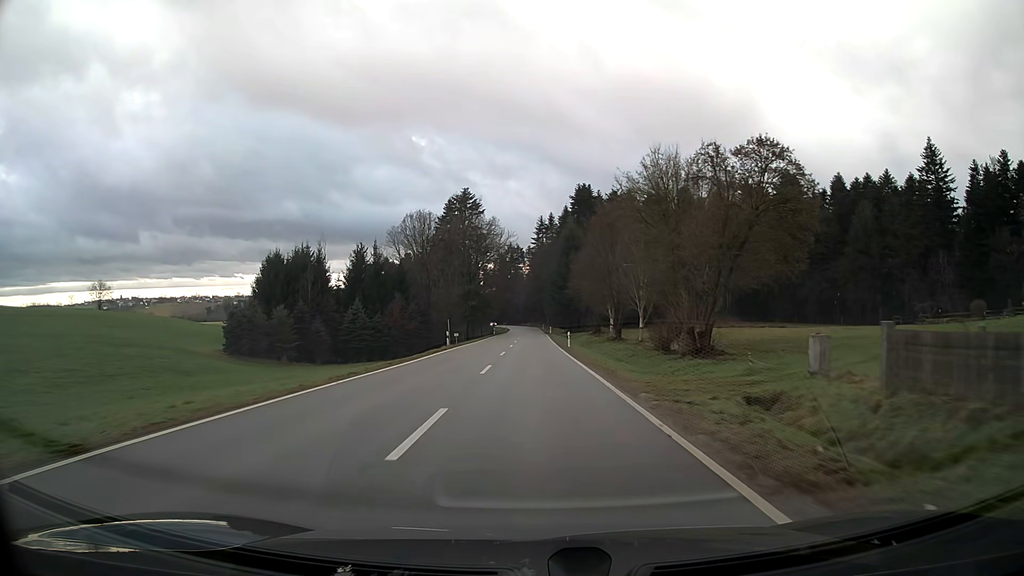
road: tertiary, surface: asphalt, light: Day
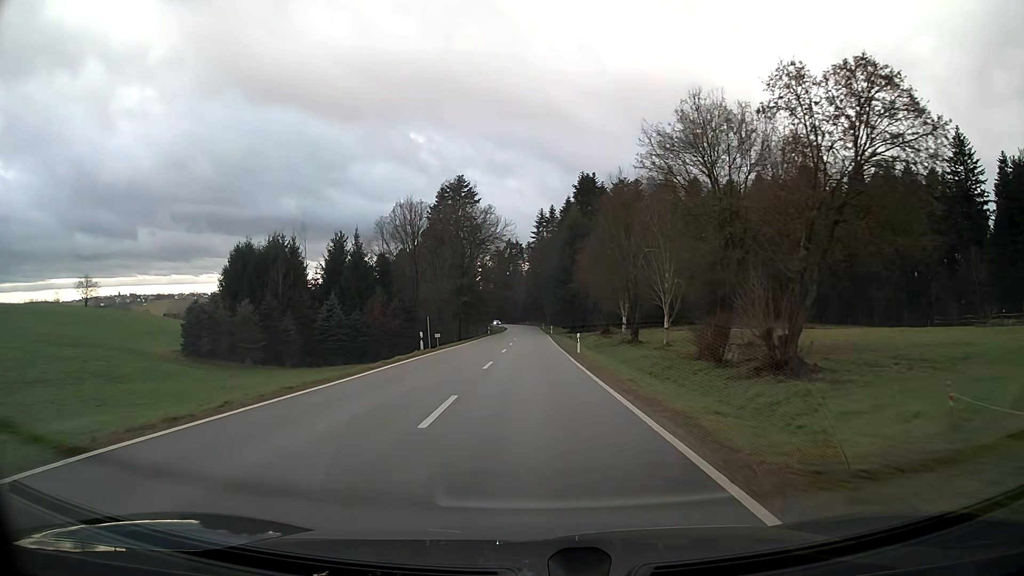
(0.0, +9.9) m; 0°
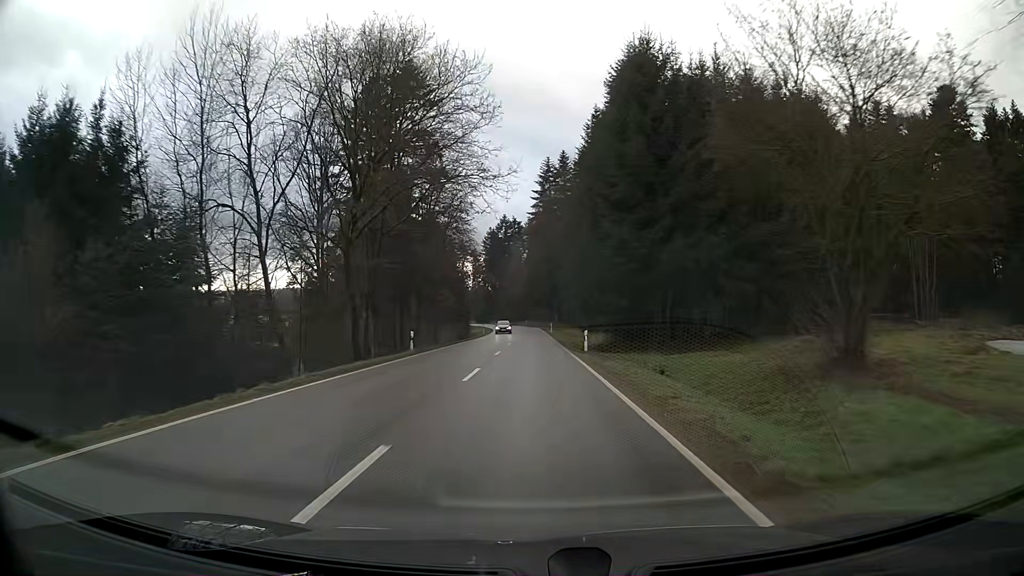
(0.0, +53.8) m; 0°
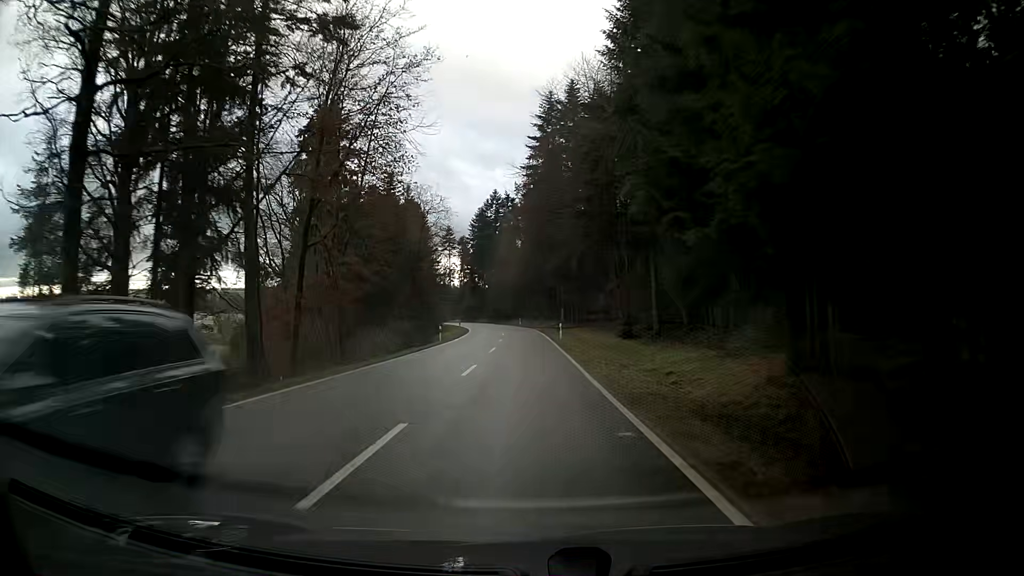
(+0.1, +34.3) m; 0°
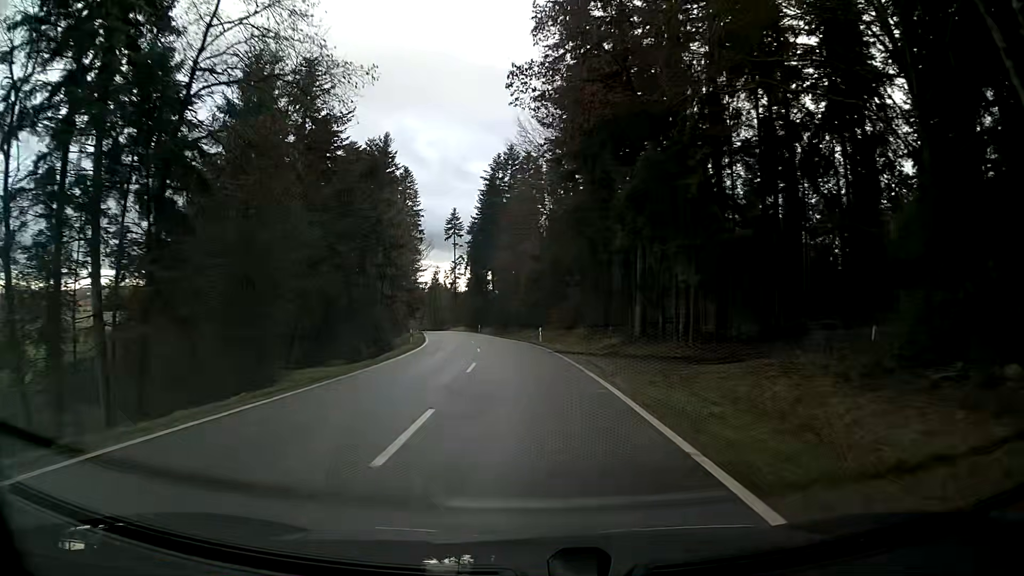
(-0.6, +46.5) m; -1°
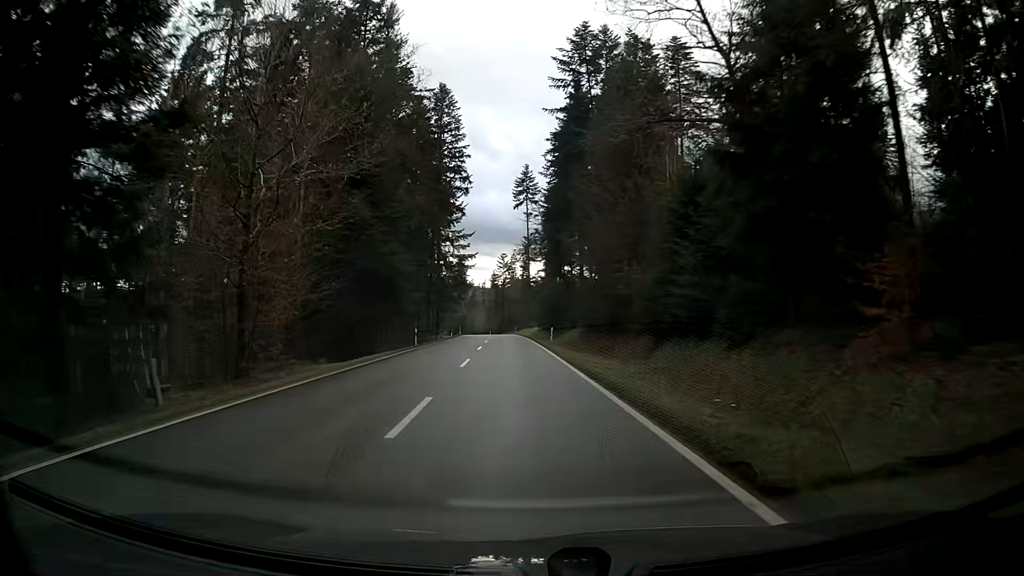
(-3.5, +46.4) m; -8°
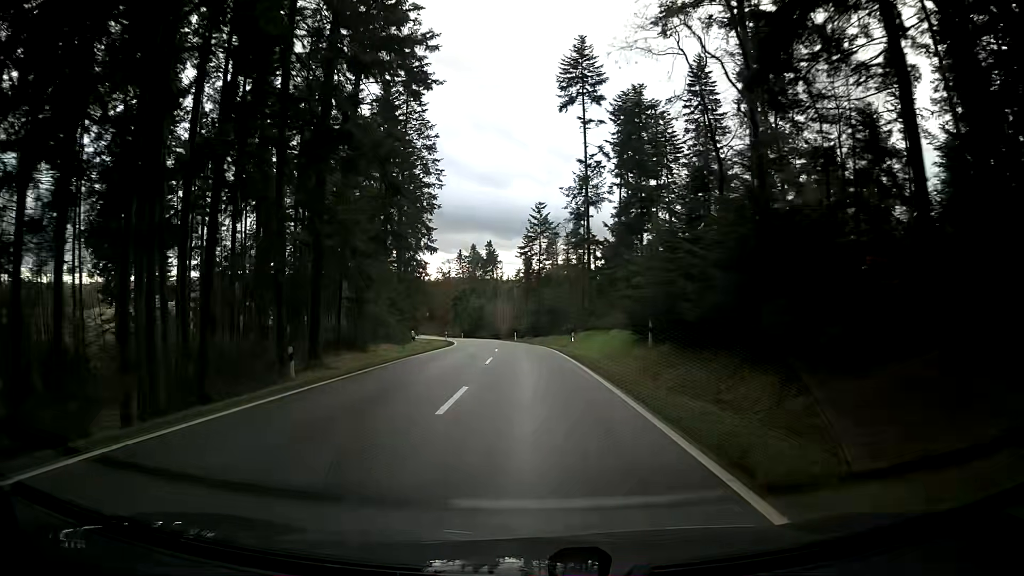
(-2.2, +57.7) m; -4°
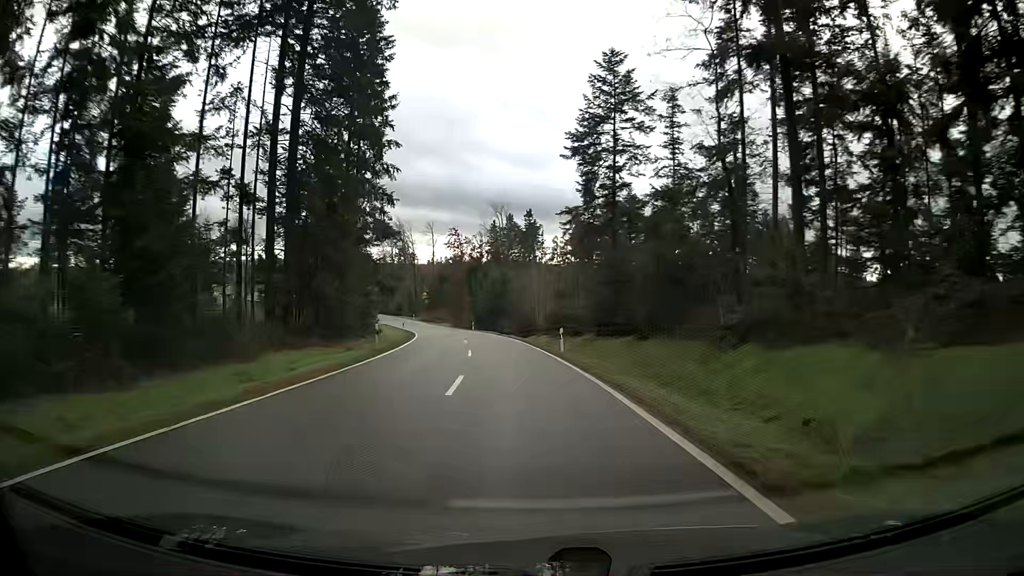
(-0.9, +45.9) m; -3°
